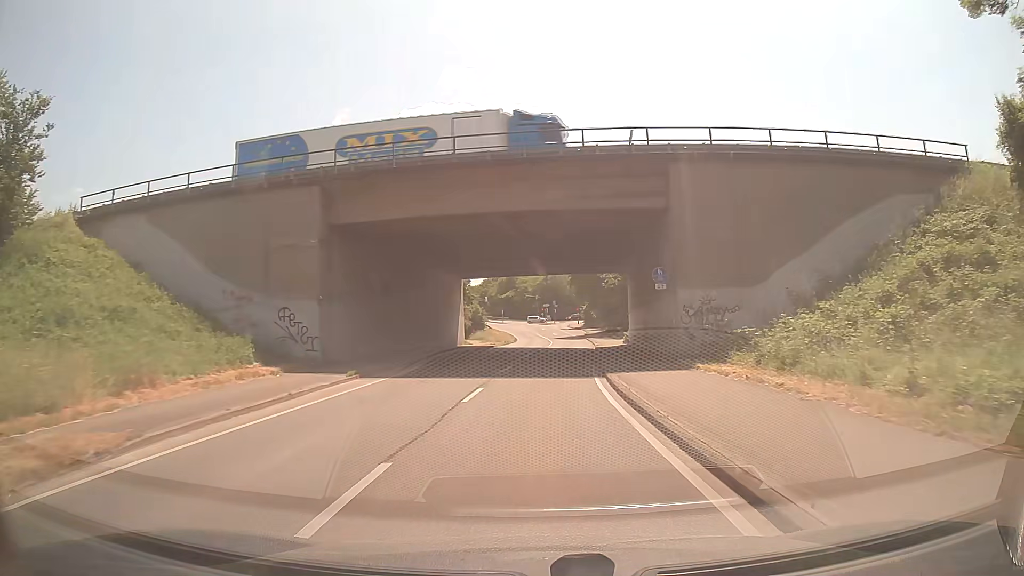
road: secondary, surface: asphalt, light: Day
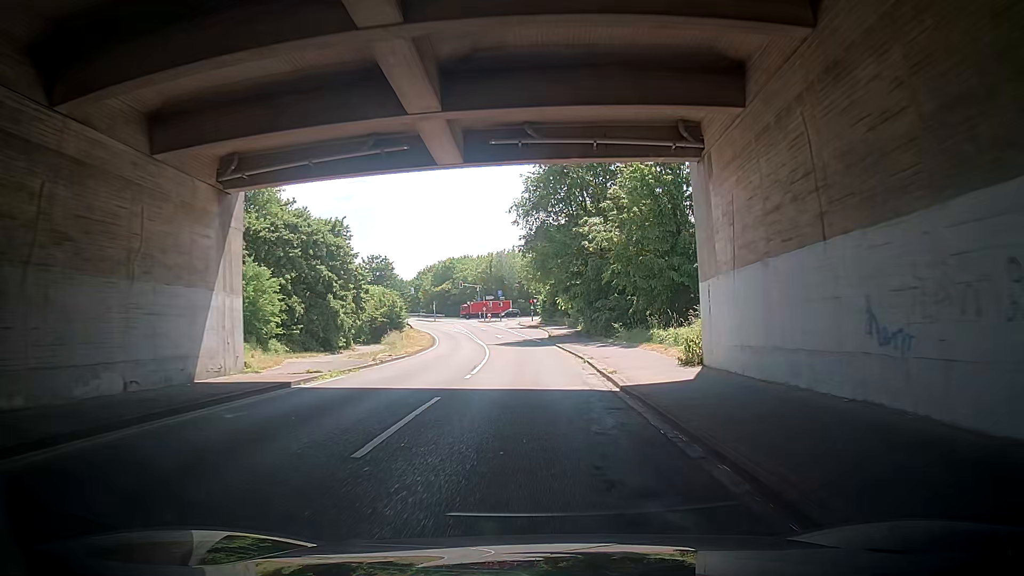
(+1.1, +35.2) m; +1°
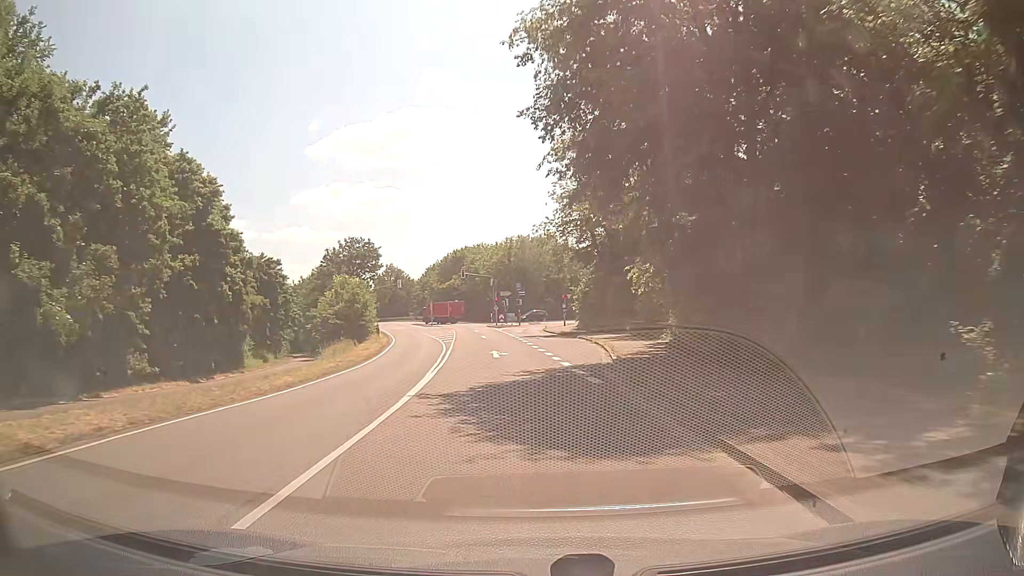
(+0.2, +32.7) m; +1°
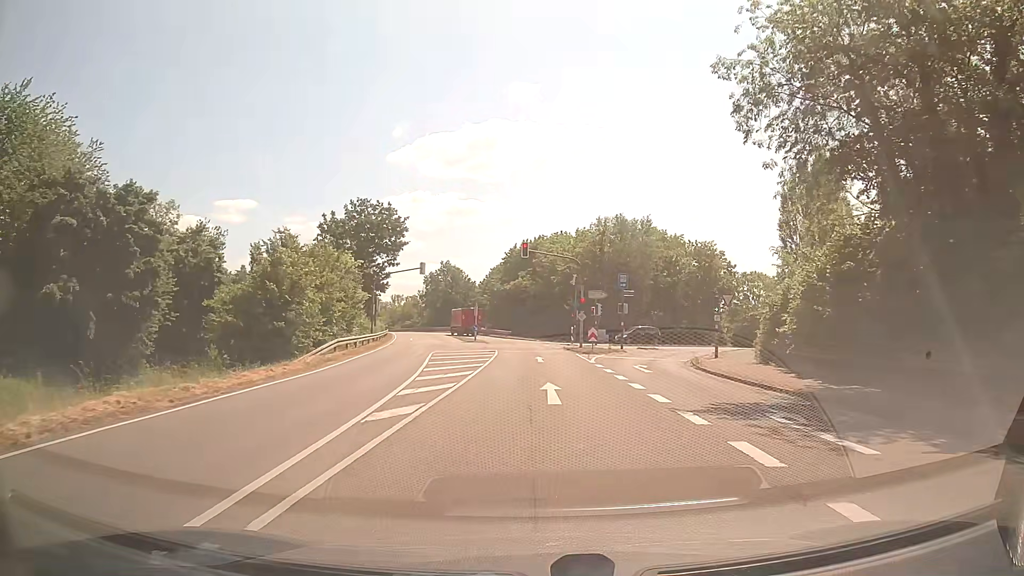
(-2.3, +34.4) m; -7°
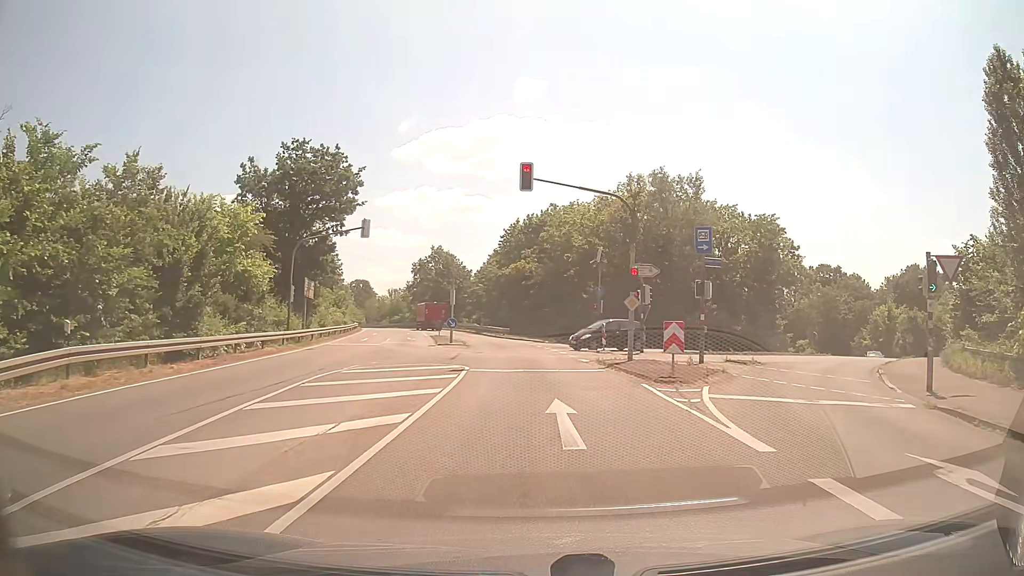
(0.0, +19.5) m; 0°
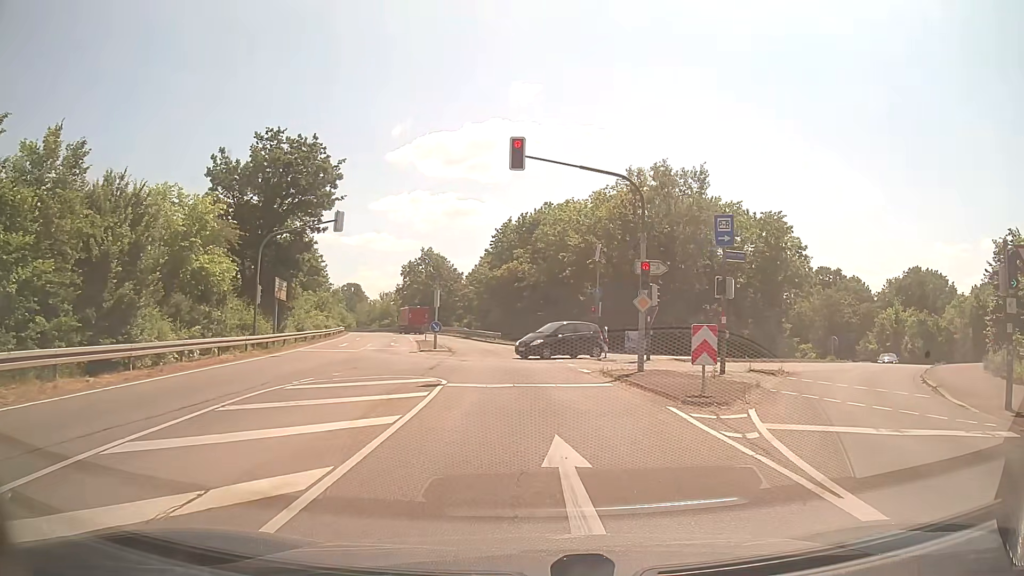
(0.0, +3.5) m; 0°
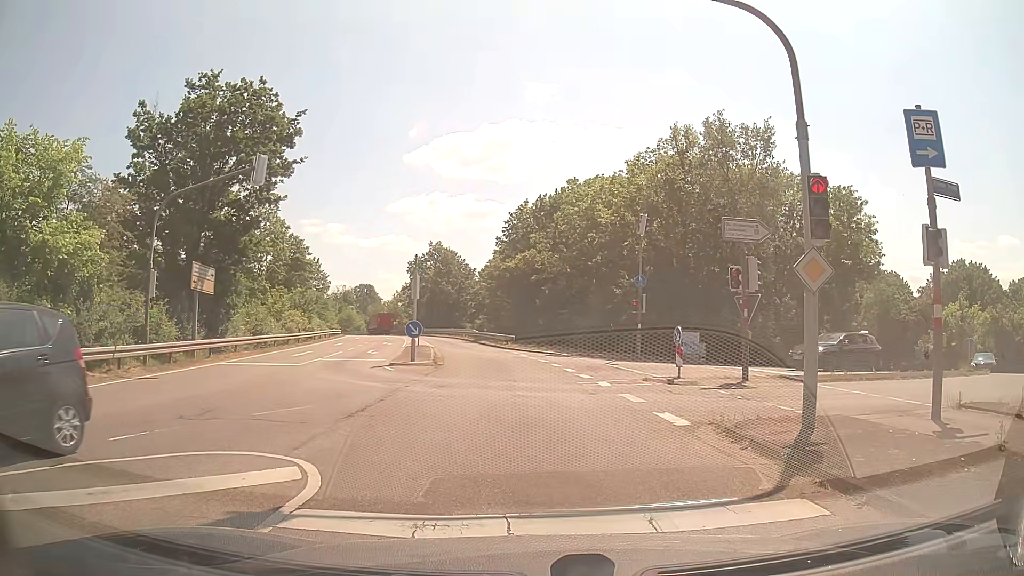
(0.0, +10.5) m; 0°
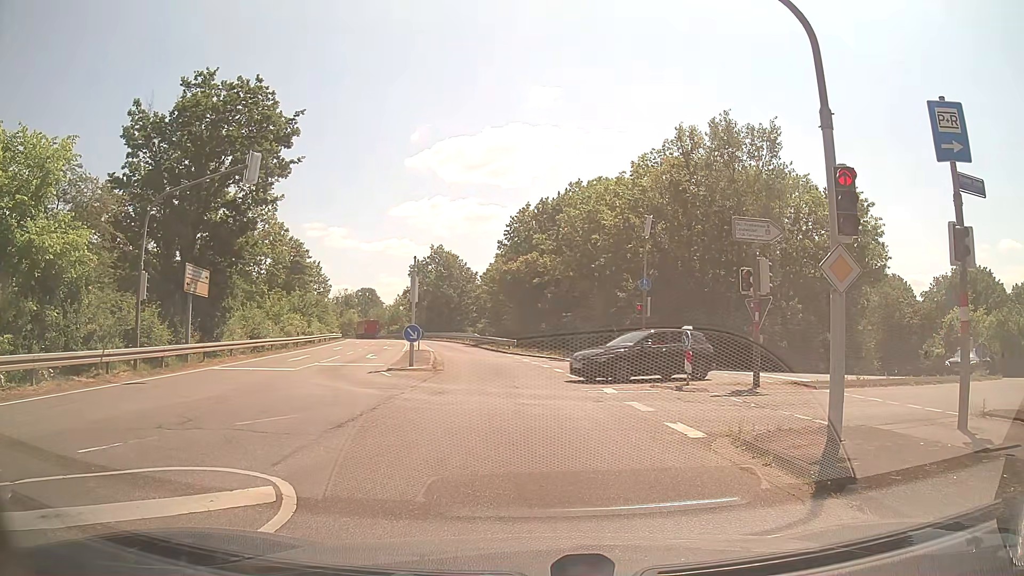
(0.0, +0.7) m; 0°
(0, +10) (-1, +20) (-3, +30) (-4, +40) (-6, +49) (-9, +59) (-11, +69) (-15, +78) (-18, +88) (-22, +97) m
